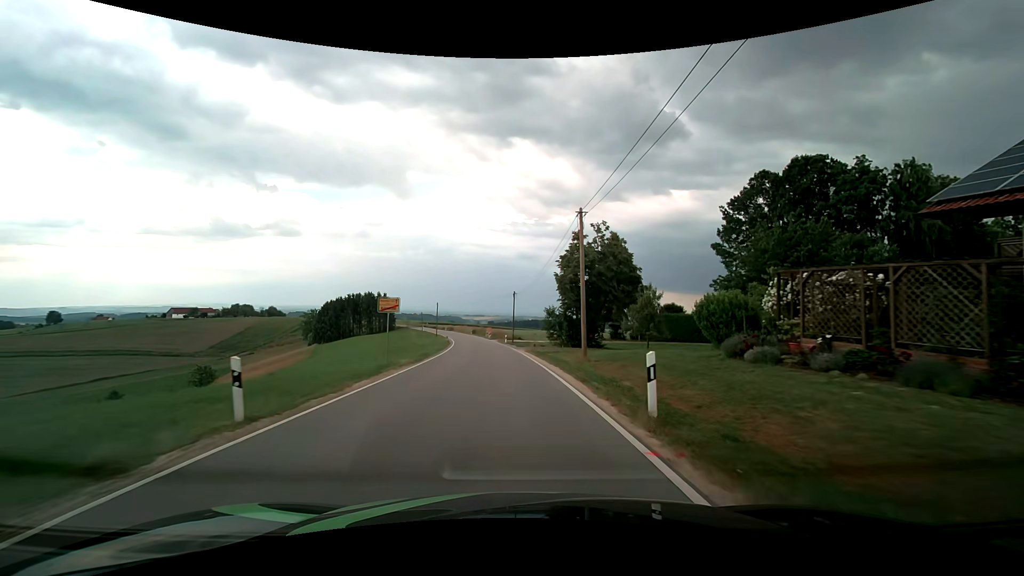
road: tertiary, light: Day
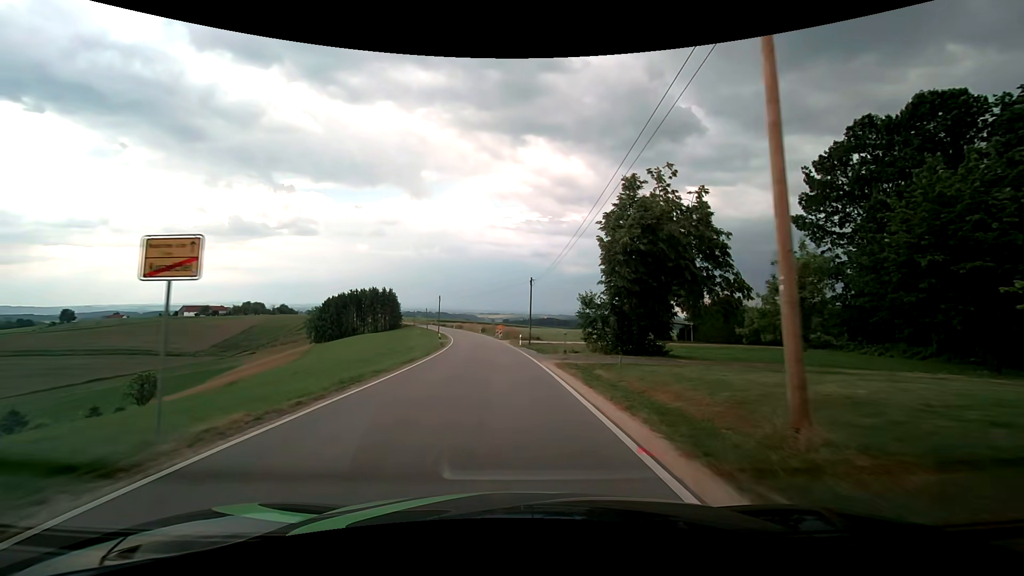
(-0.2, +14.9) m; -2°
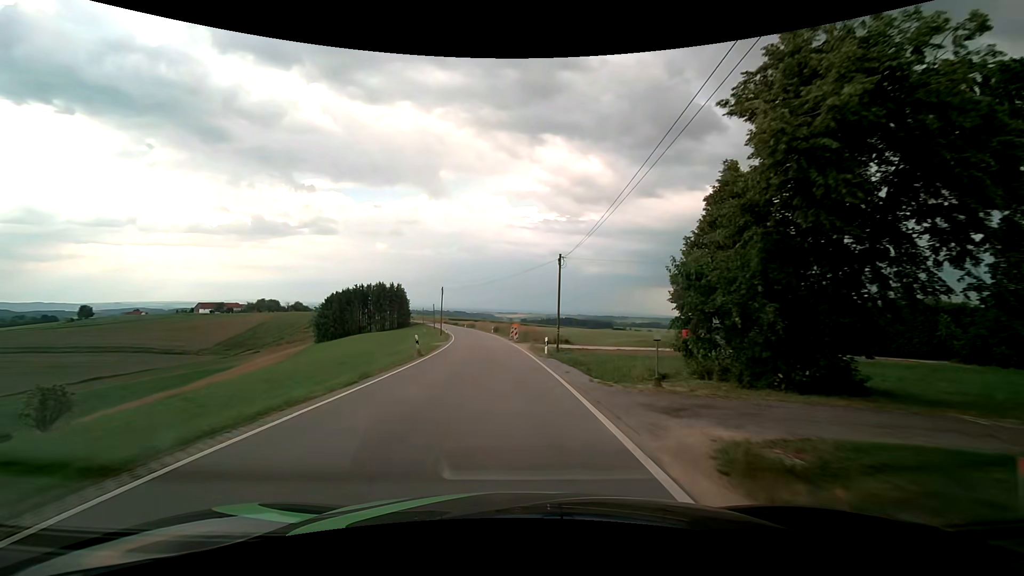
(-0.2, +15.0) m; -2°
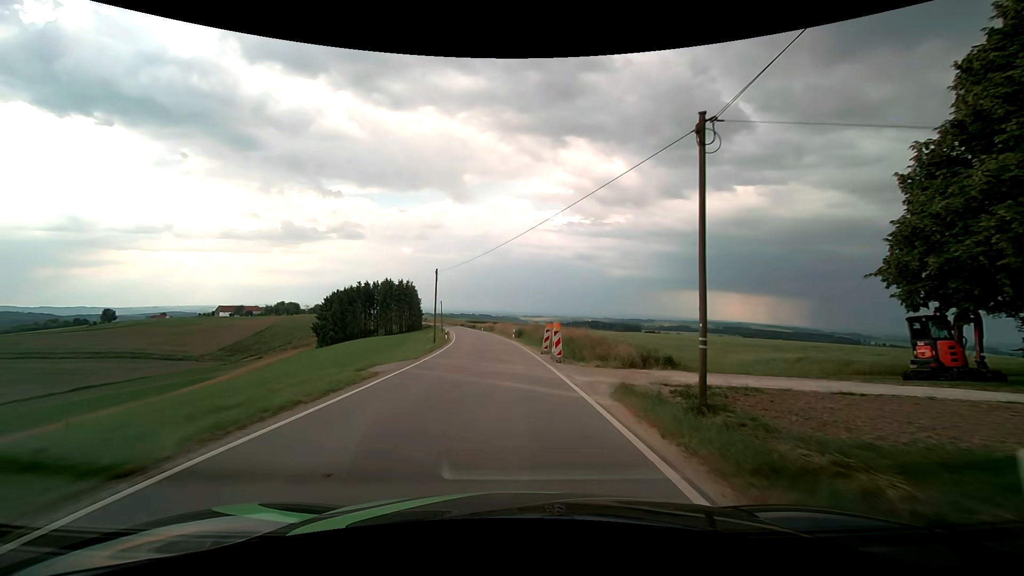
(-0.6, +22.6) m; -3°
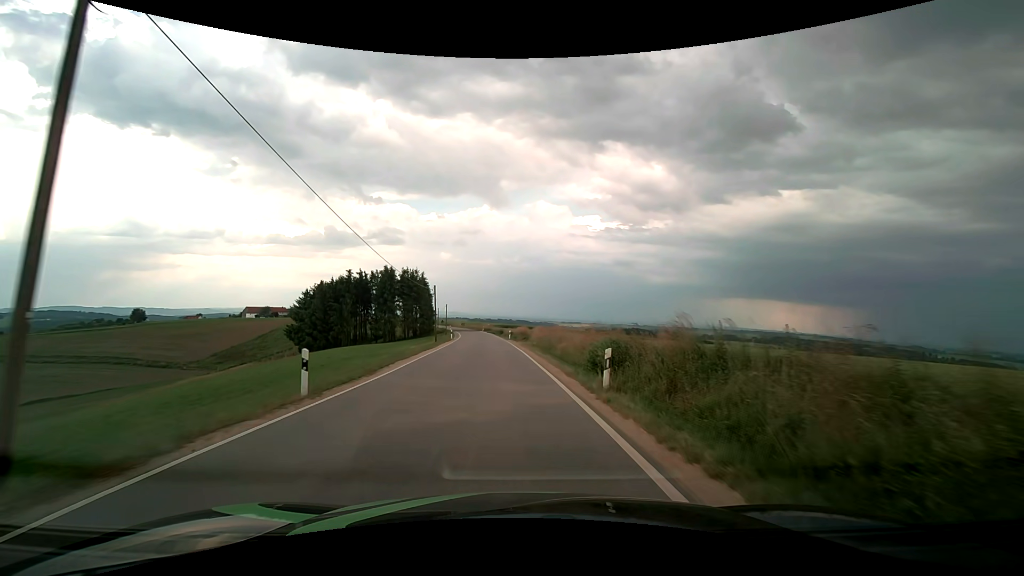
(-1.5, +37.7) m; -5°
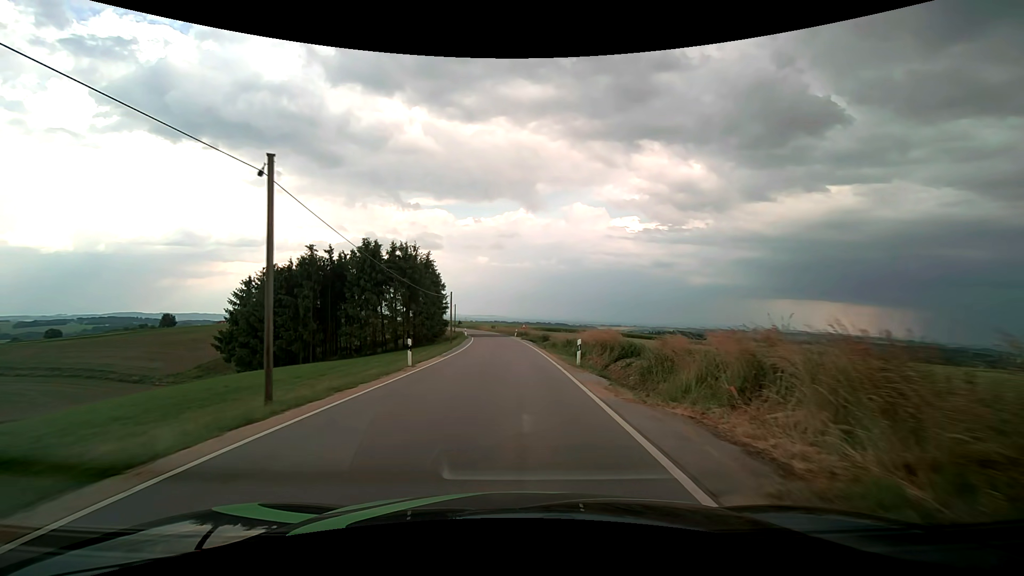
(-1.5, +37.2) m; -4°
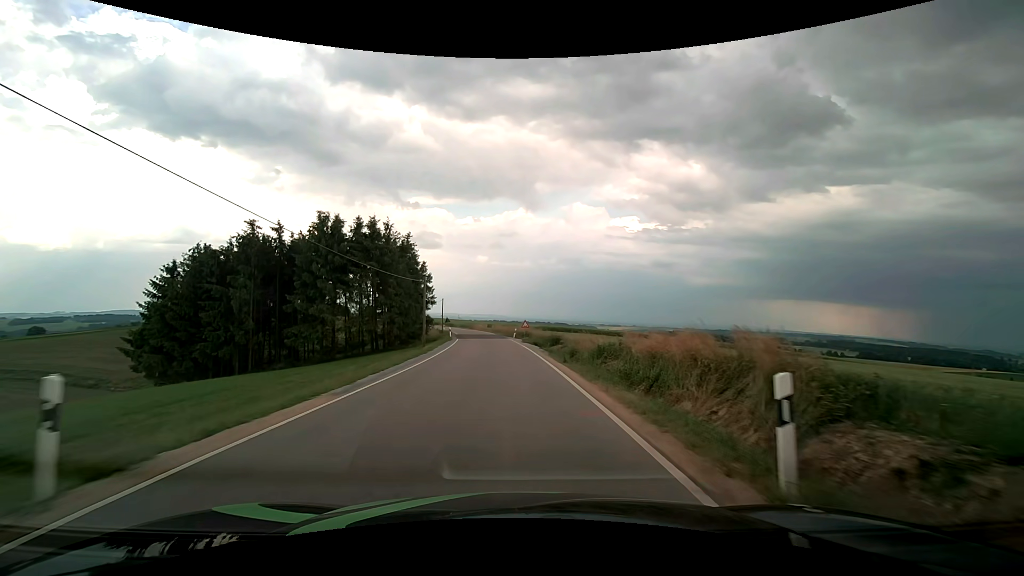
(0.0, +14.9) m; 0°
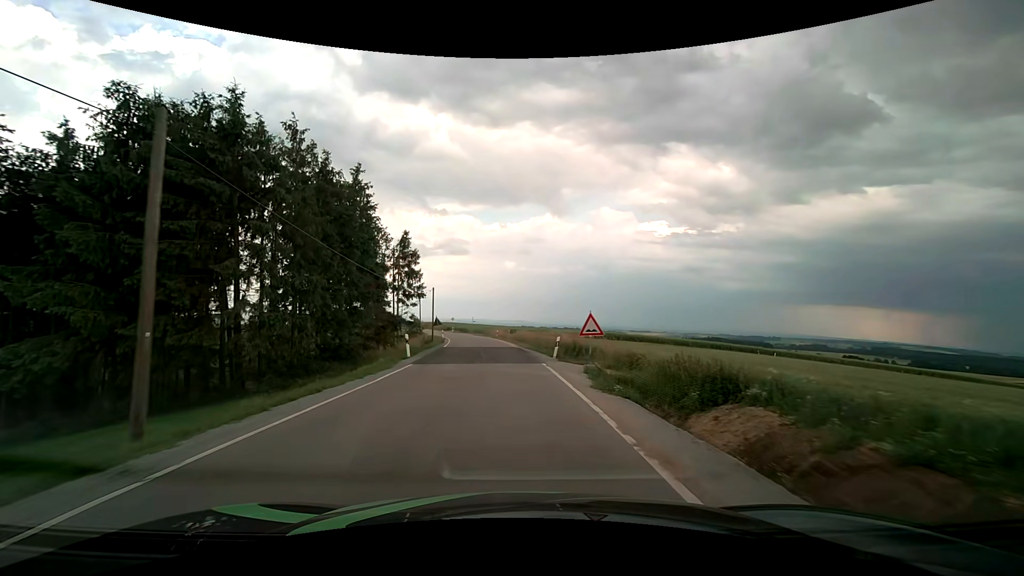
(-0.6, +30.0) m; -3°
(0, +10) (0, +20) (-1, +30) (-2, +40) (-3, +50) (-4, +60) (-6, +70) (-9, +79) (-11, +89) (-14, +99) m
